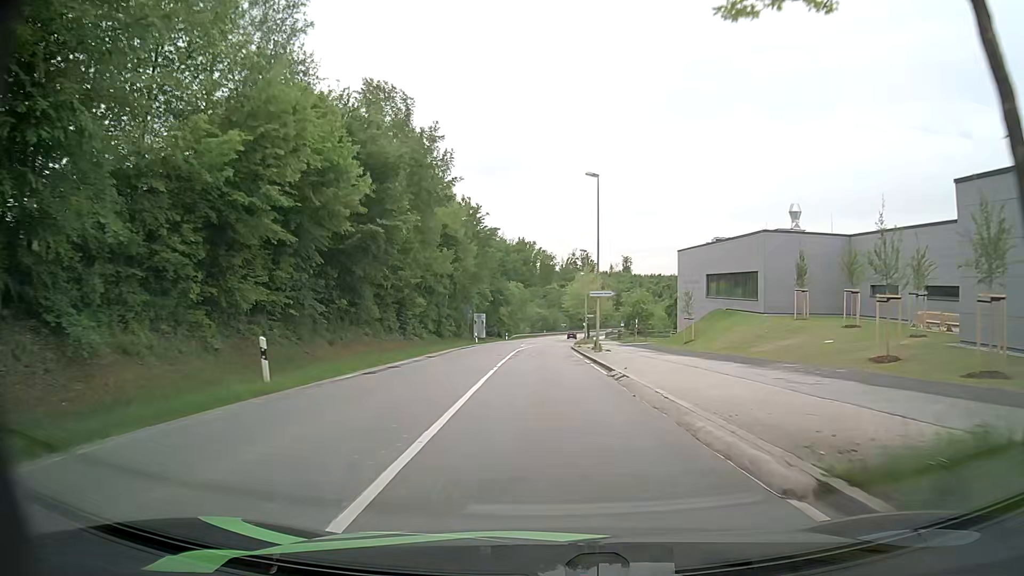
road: secondary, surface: asphalt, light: Day
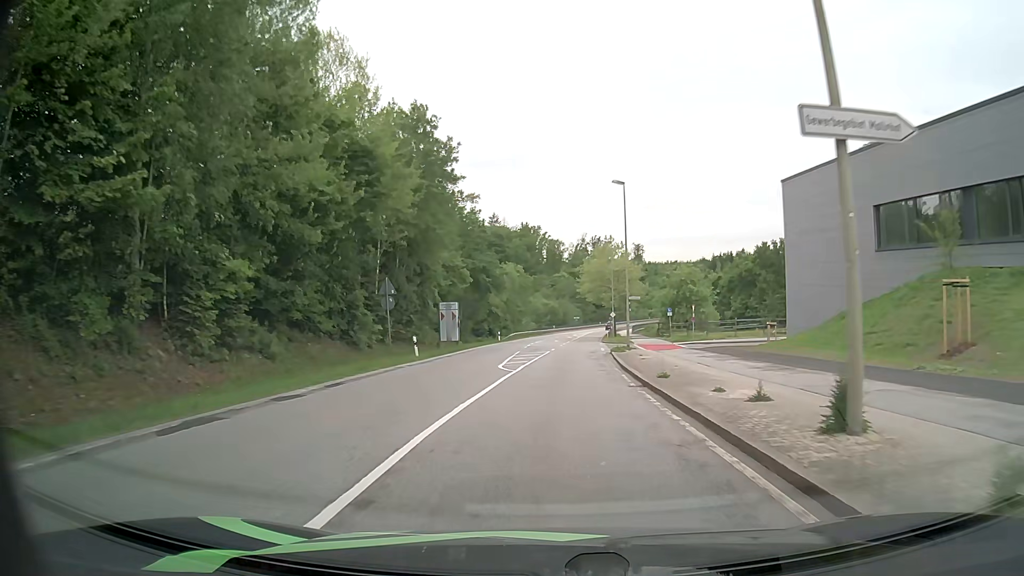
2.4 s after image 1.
(-0.4, +32.7) m; -1°
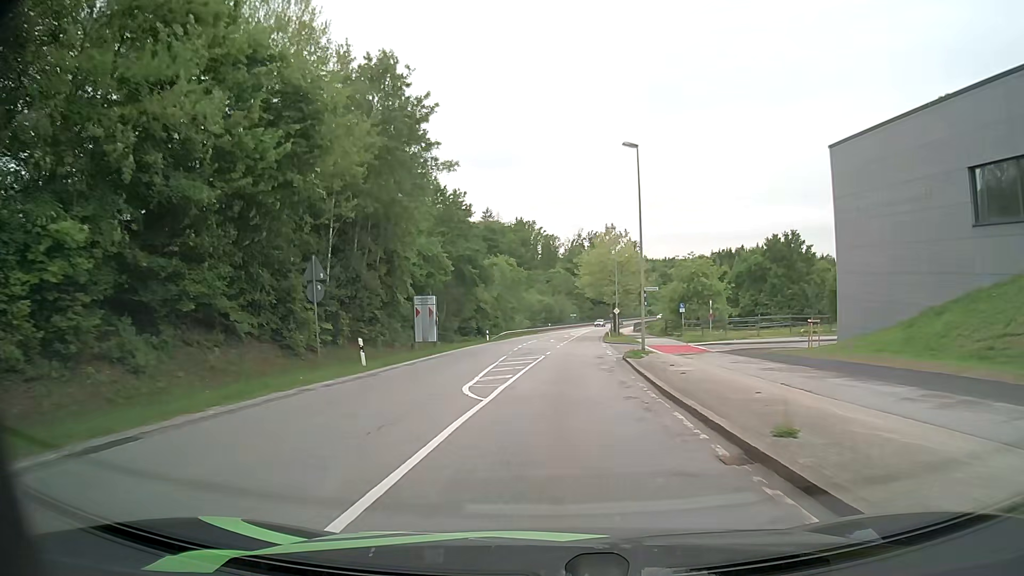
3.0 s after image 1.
(0.0, +8.5) m; 0°
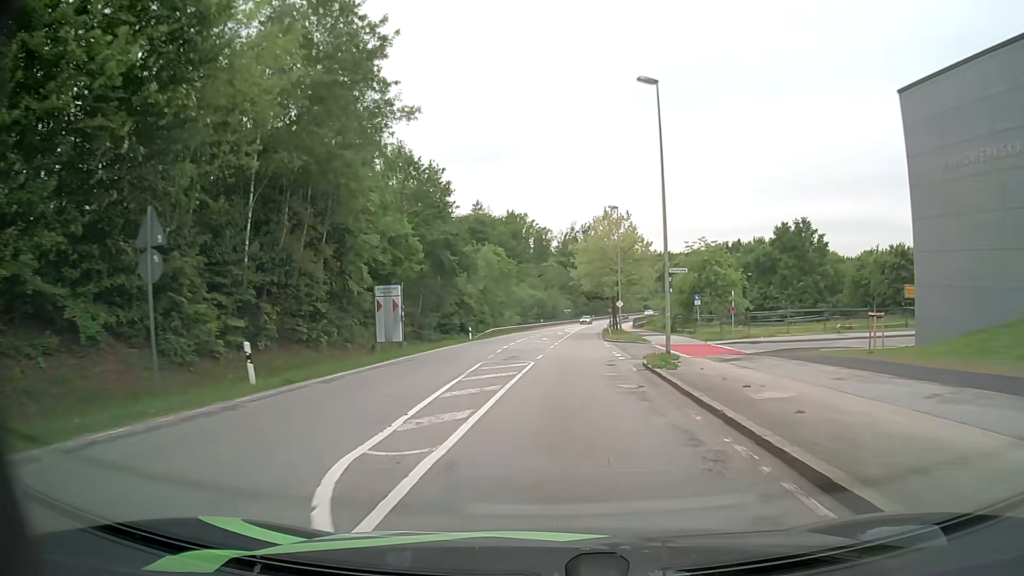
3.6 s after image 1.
(+0.1, +8.6) m; +1°
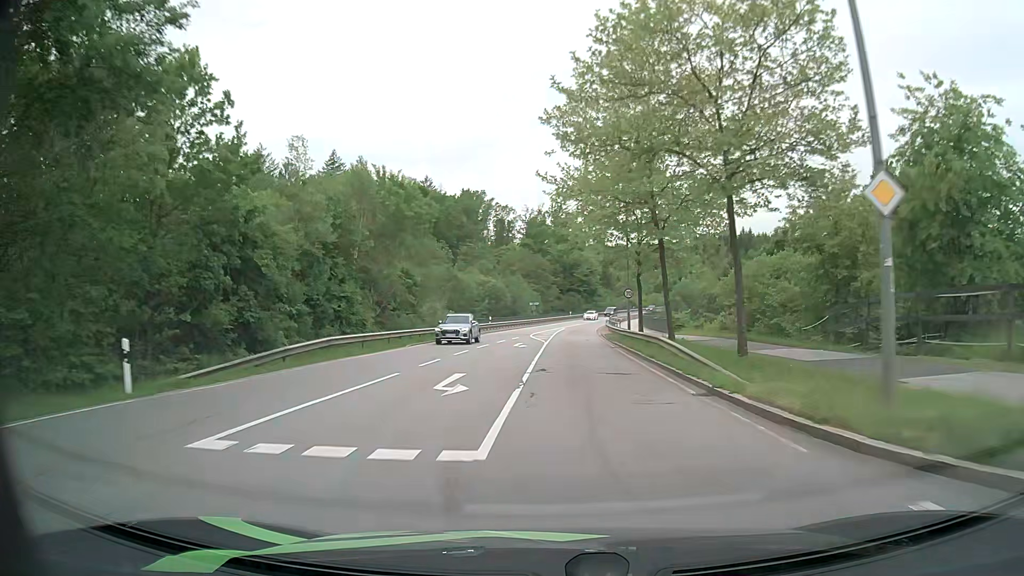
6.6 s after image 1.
(+1.0, +44.7) m; +3°
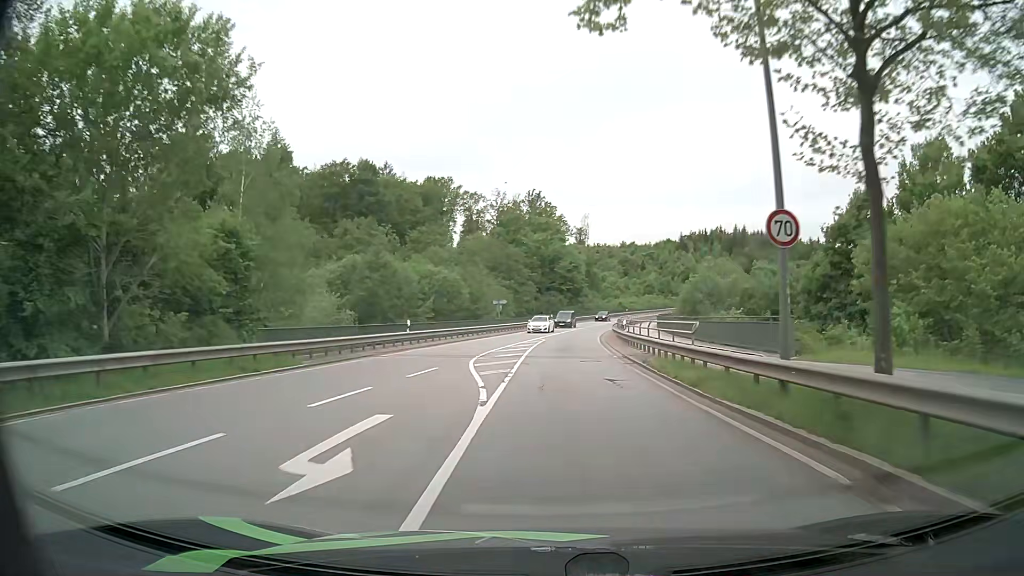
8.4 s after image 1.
(+0.4, +27.7) m; +2°
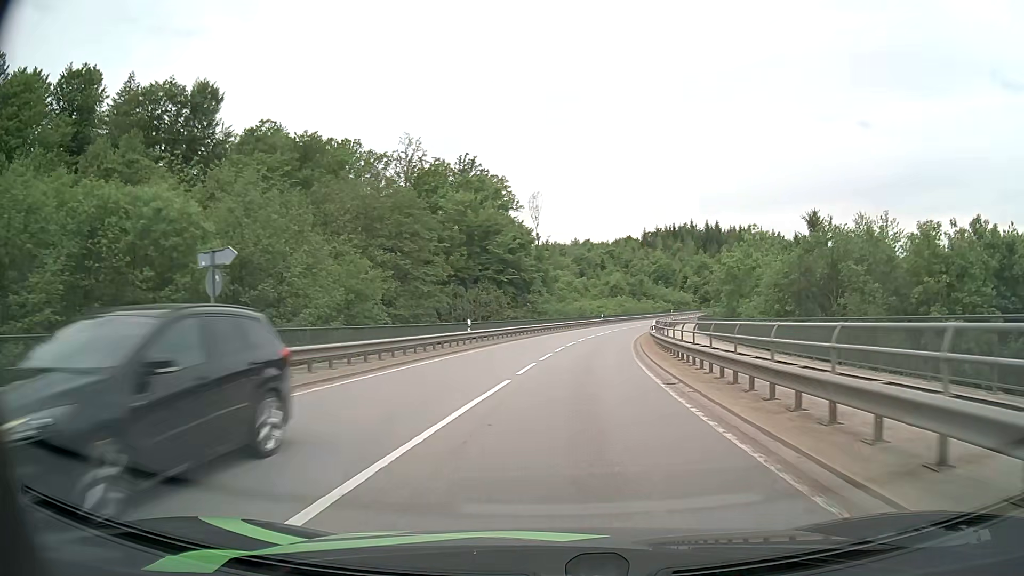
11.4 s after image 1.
(+1.4, +46.8) m; +5°
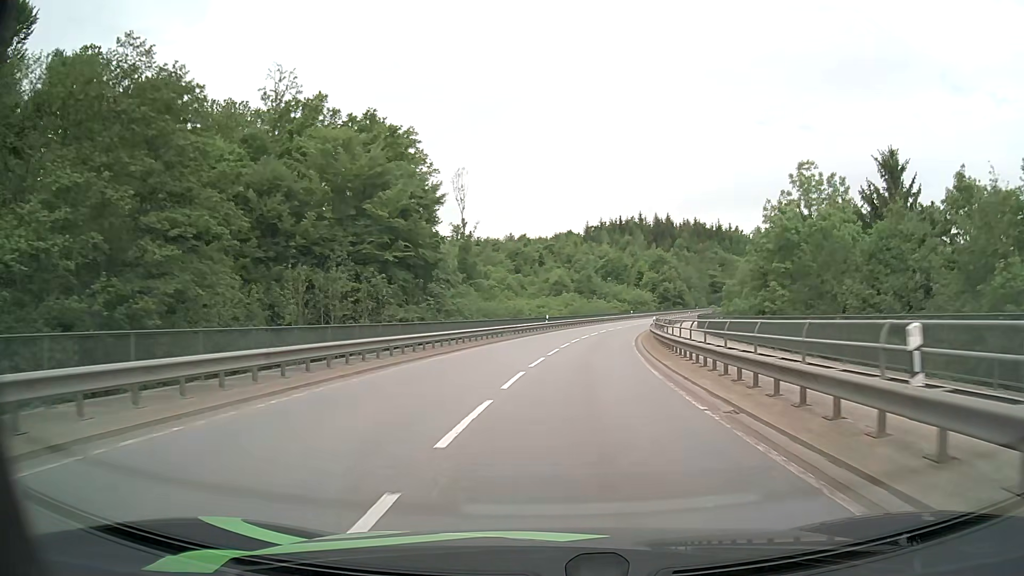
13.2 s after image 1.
(+1.3, +28.1) m; +5°
(0, +10) (+1, +20) (+2, +30) (+3, +40) (+4, +50) (+6, +60) (+8, +69) (+11, +79) (+14, +89) (+17, +98) m
